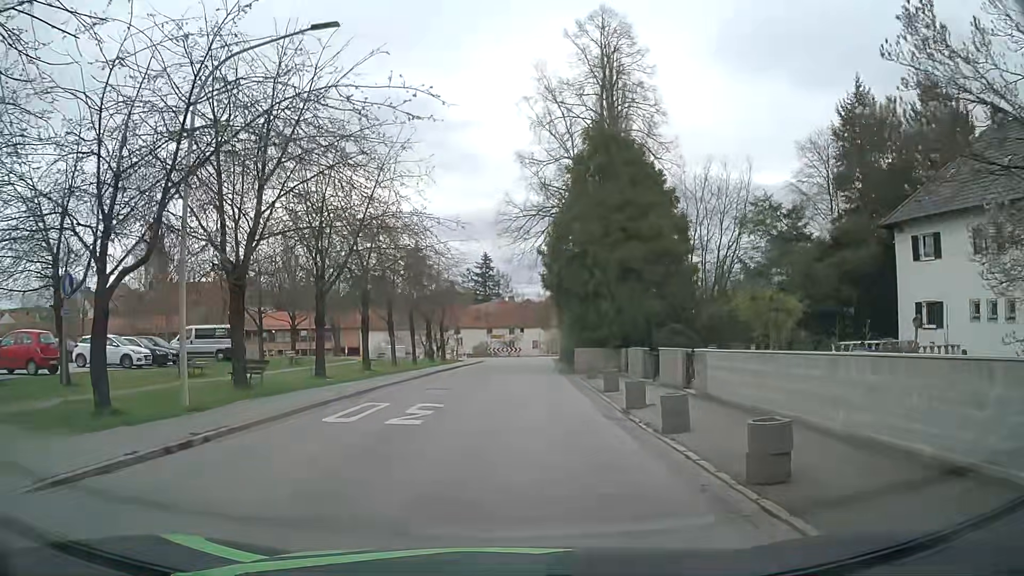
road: unclassified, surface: asphalt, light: Day
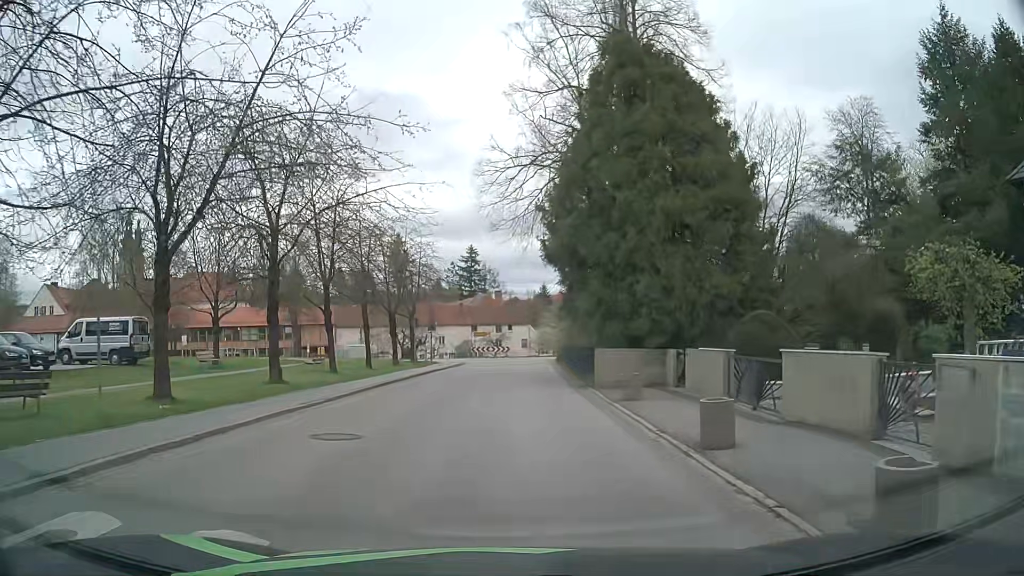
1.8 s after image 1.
(+0.3, +10.9) m; +2°
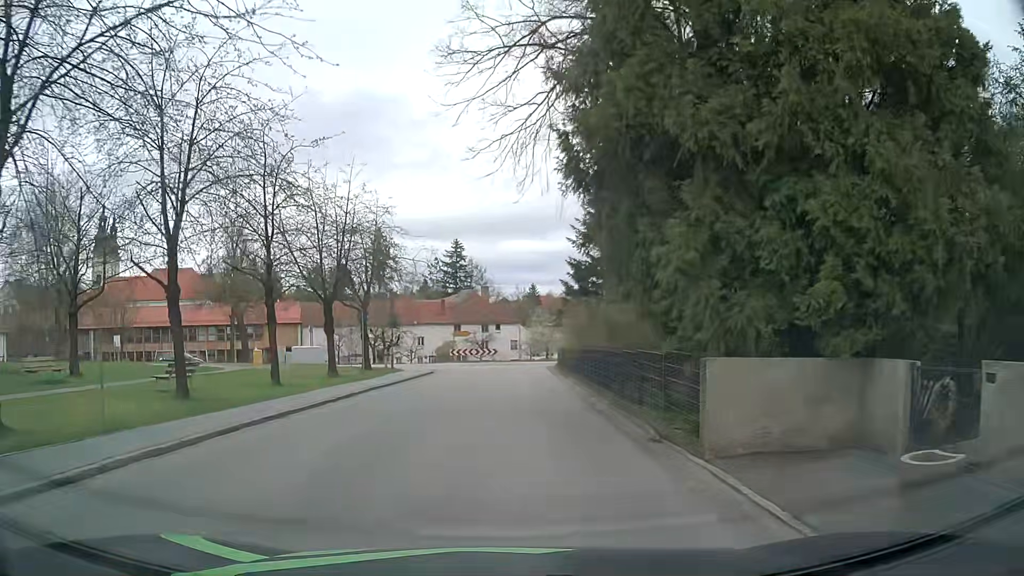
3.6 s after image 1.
(+0.2, +12.2) m; +1°
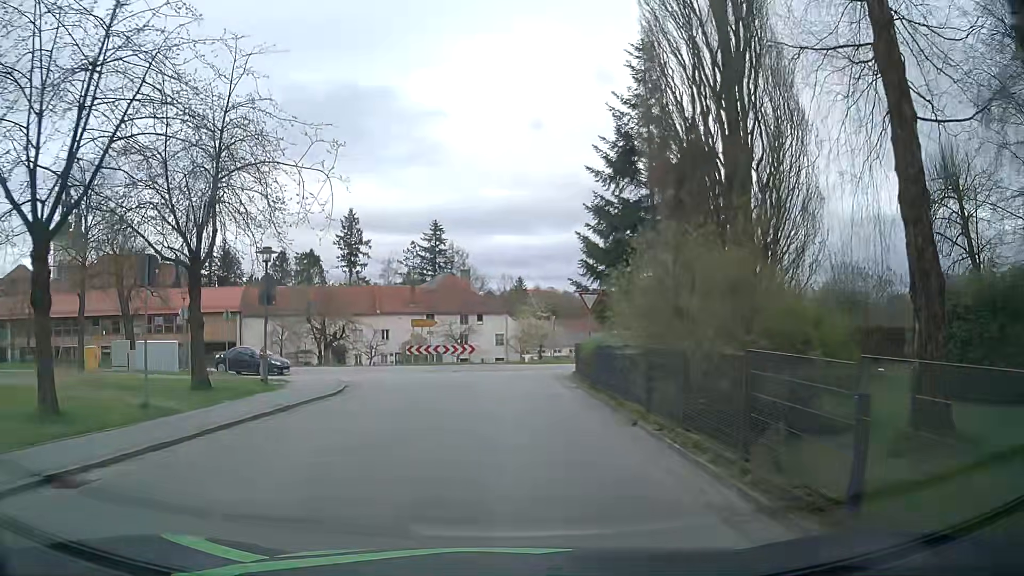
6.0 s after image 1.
(+0.1, +17.8) m; +2°
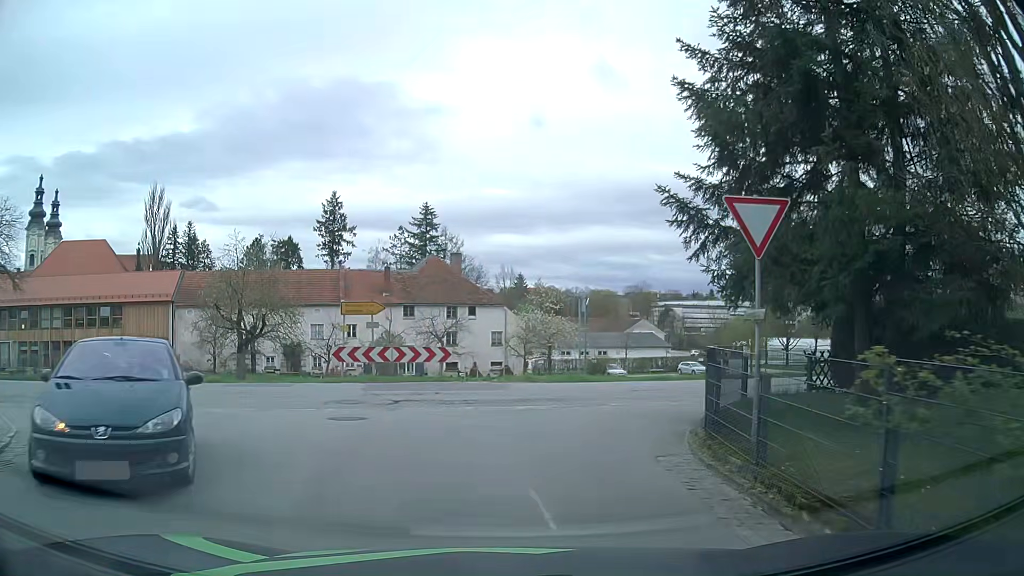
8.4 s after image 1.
(0.0, +16.4) m; -1°
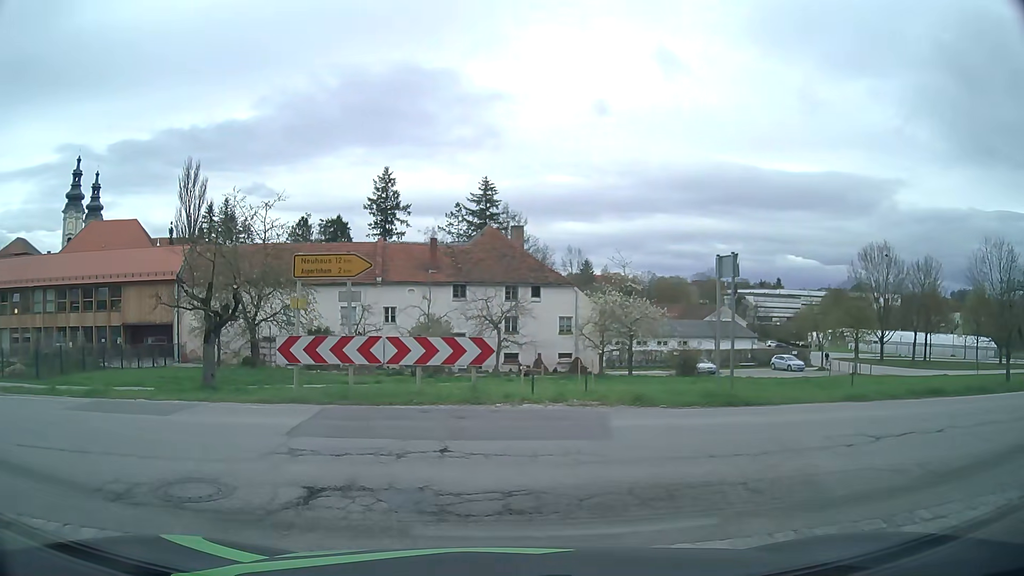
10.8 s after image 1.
(-0.2, +9.9) m; -5°
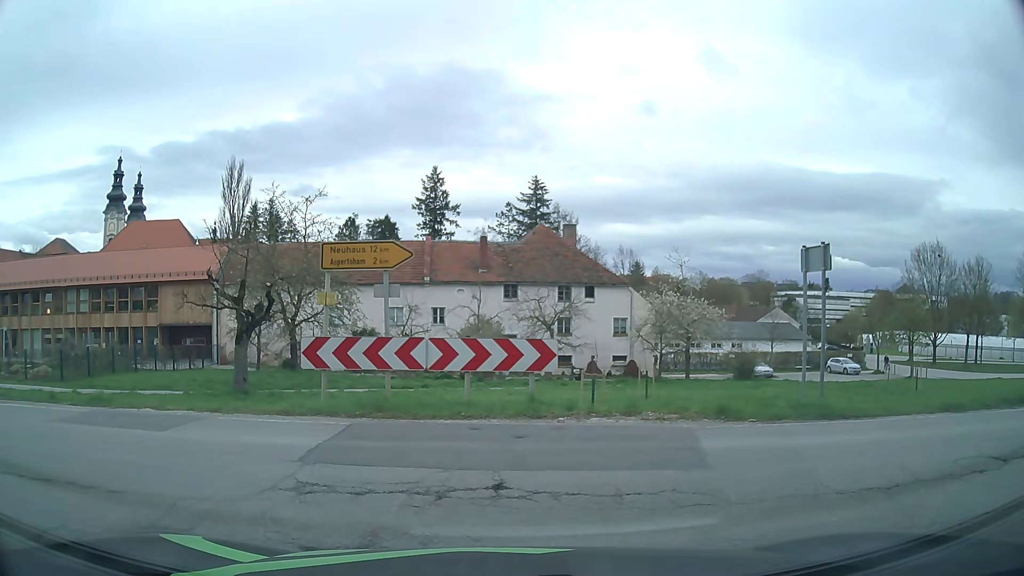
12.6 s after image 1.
(0.0, +1.6) m; -1°
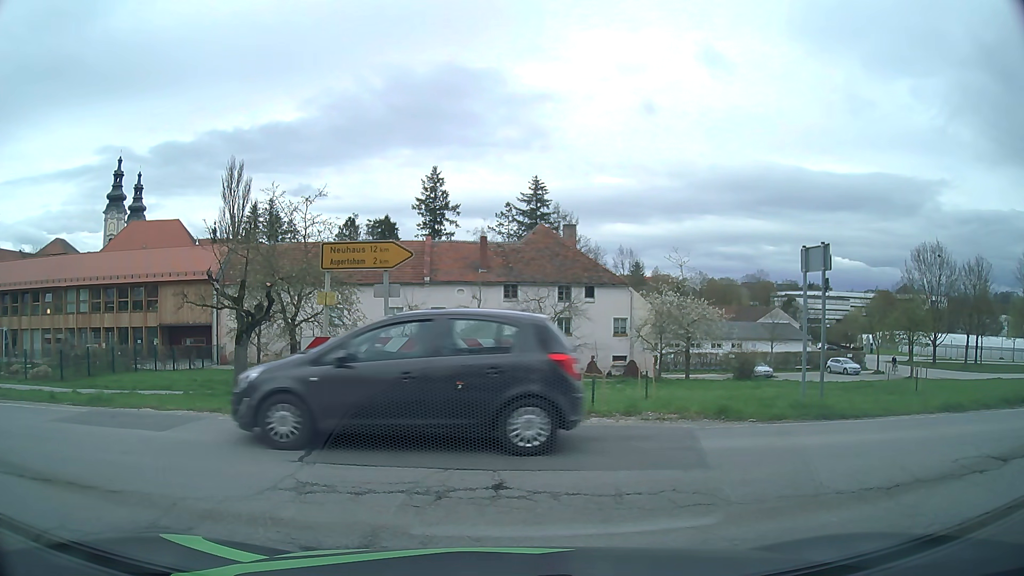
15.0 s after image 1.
(0.0, +0.1) m; 0°
